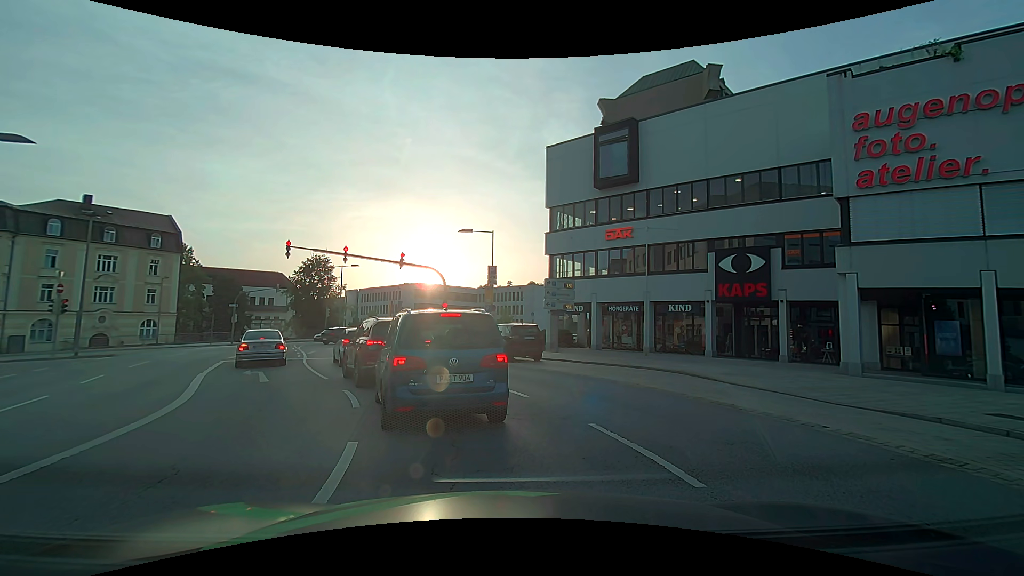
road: primary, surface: asphalt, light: Day
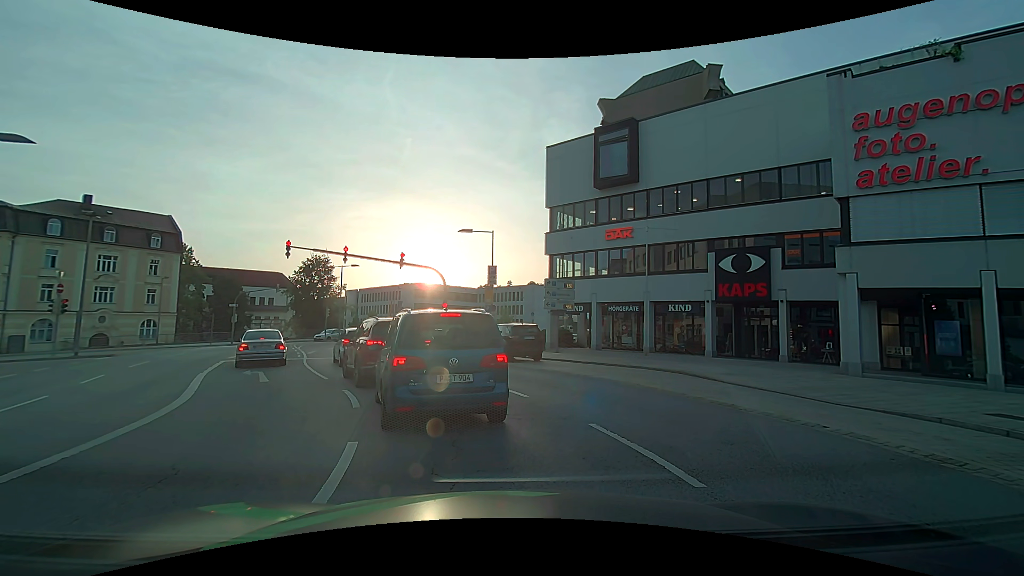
(0.0, 0.0) m; 0°
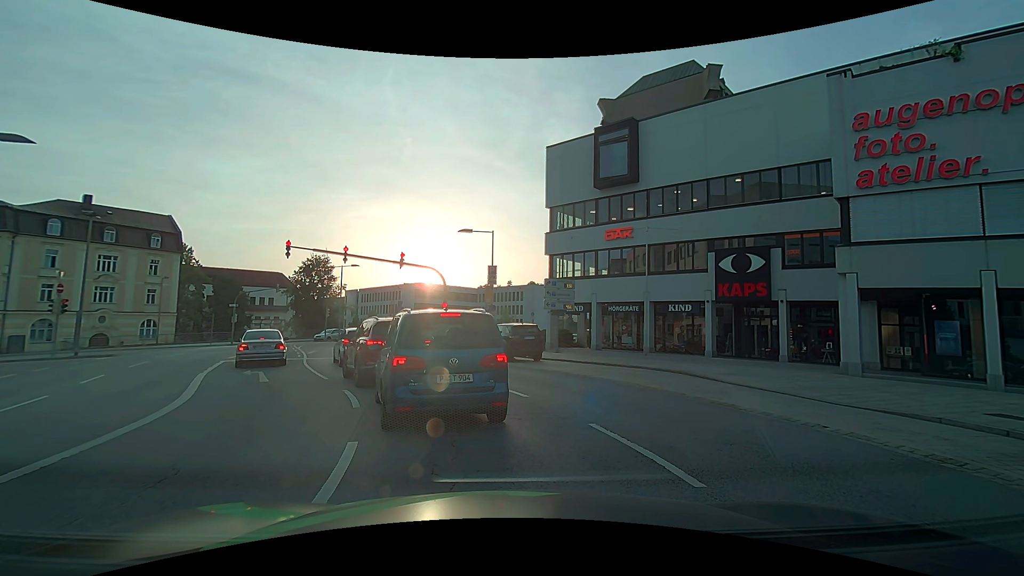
(0.0, 0.0) m; 0°
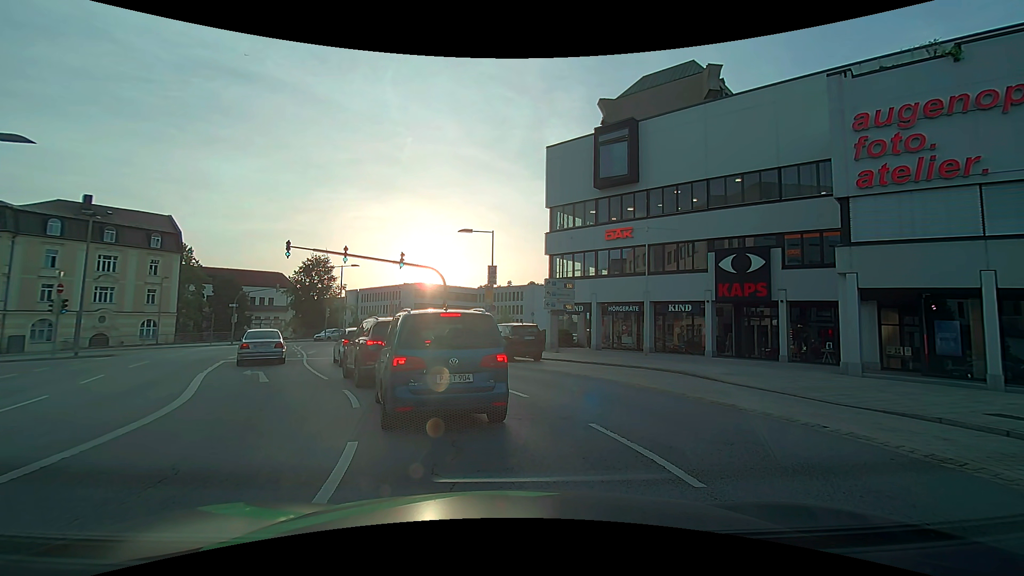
(0.0, 0.0) m; 0°
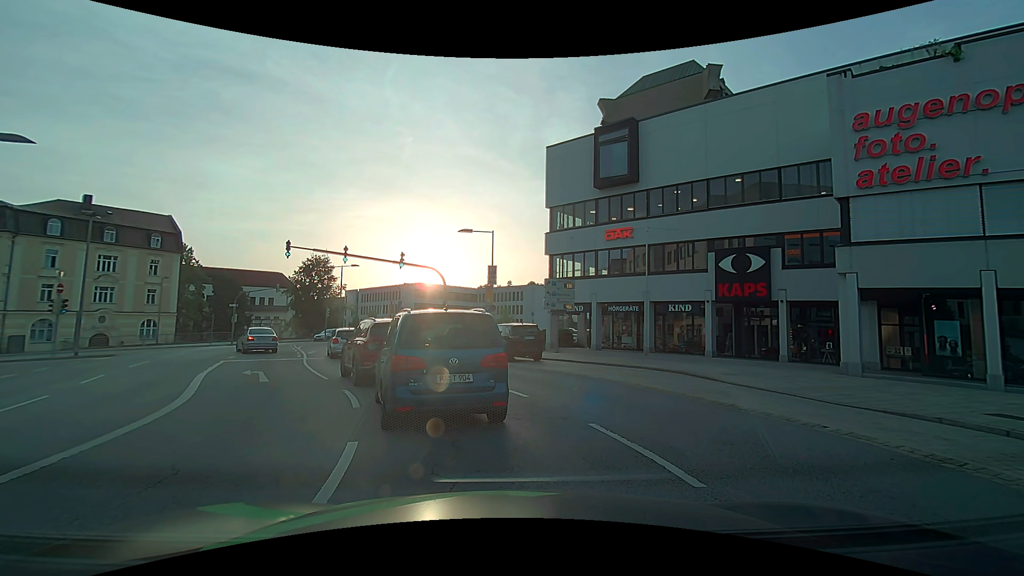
(0.0, 0.0) m; 0°
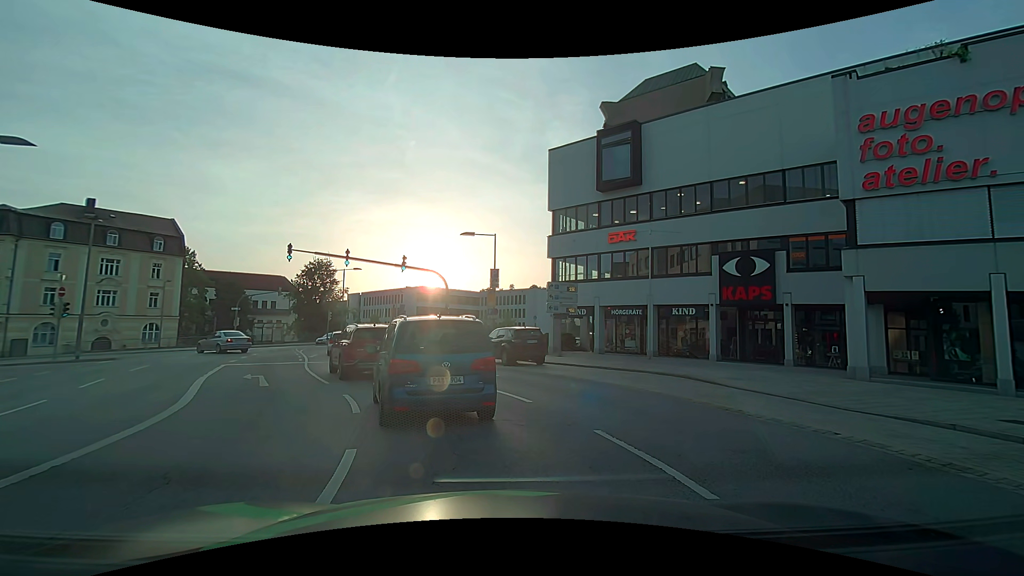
(0.0, +0.2) m; 0°
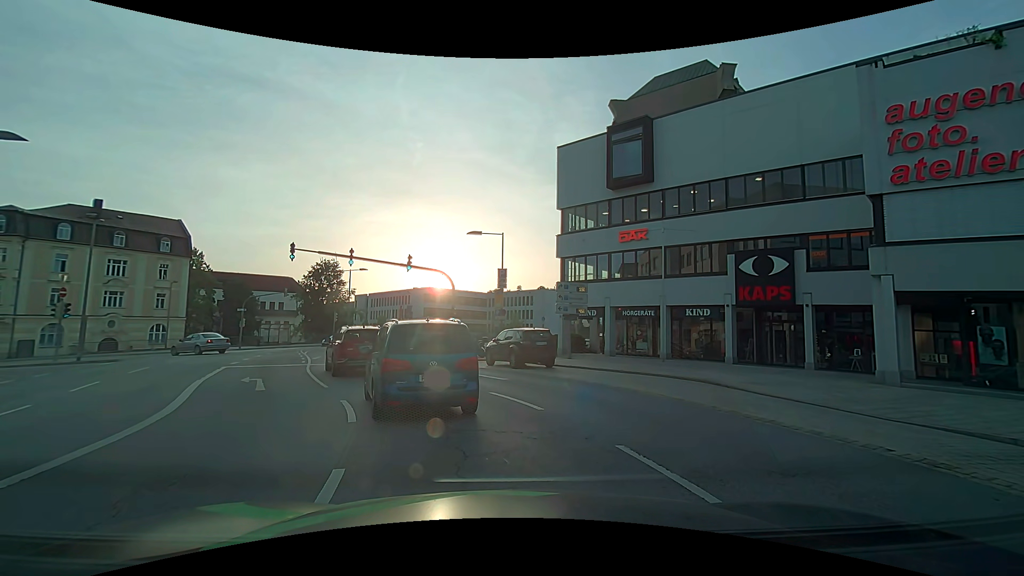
(0.0, +0.9) m; -2°
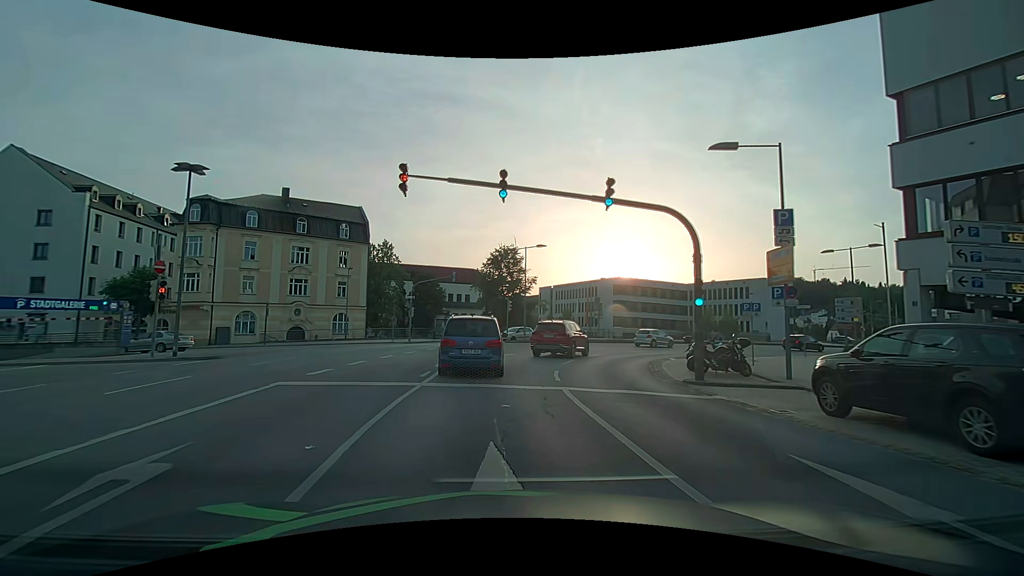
(-2.3, +13.8) m; -20°
(-1, +10) (-1, +20) (+2, +30) (+6, +39) (+13, +46) (+22, +51) (+31, +55) (+40, +60) (+49, +64) (+58, +68) m
